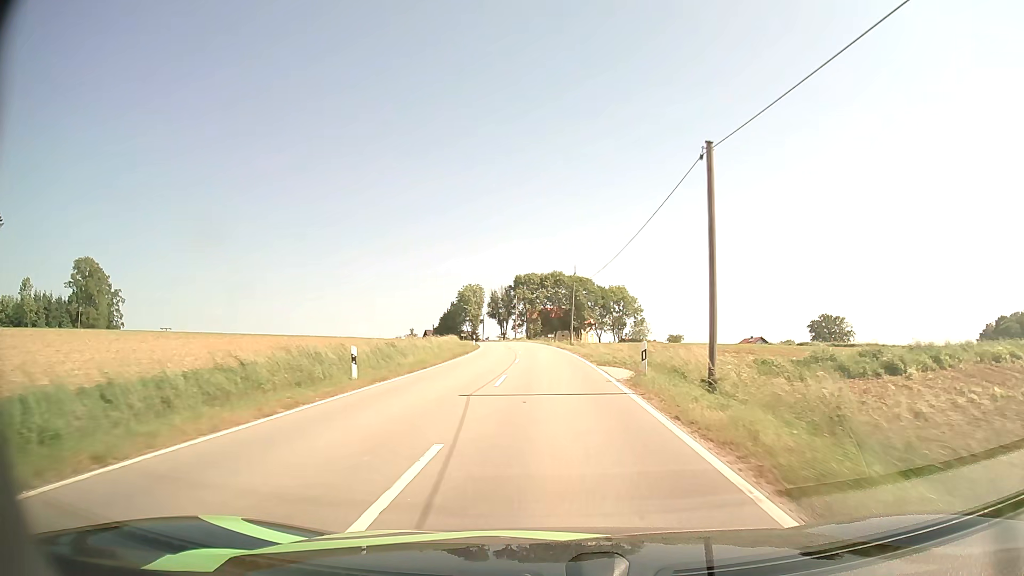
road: tertiary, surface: asphalt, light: Day
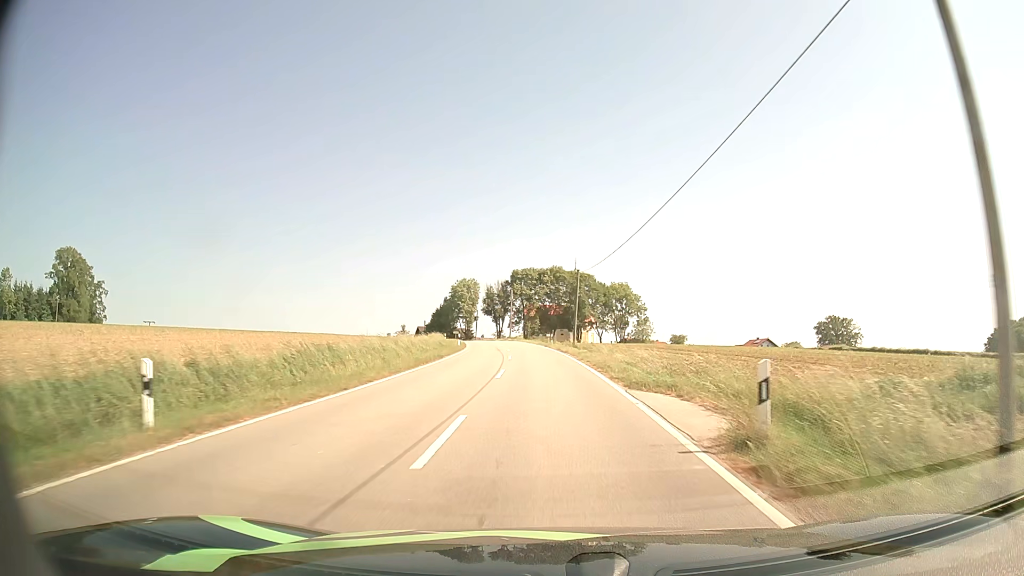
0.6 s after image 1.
(0.0, +9.5) m; 0°
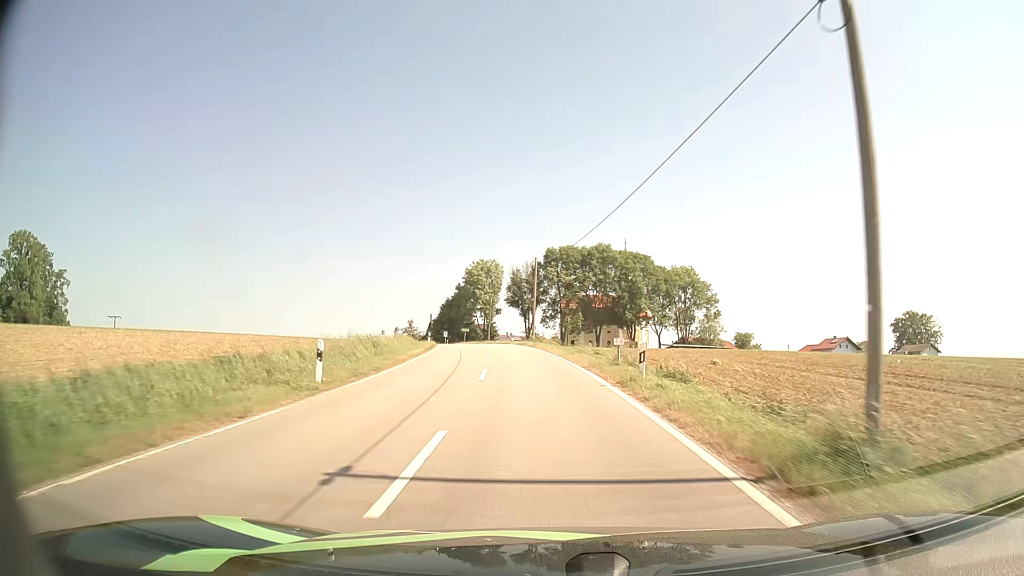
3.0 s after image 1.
(-0.9, +37.9) m; -3°
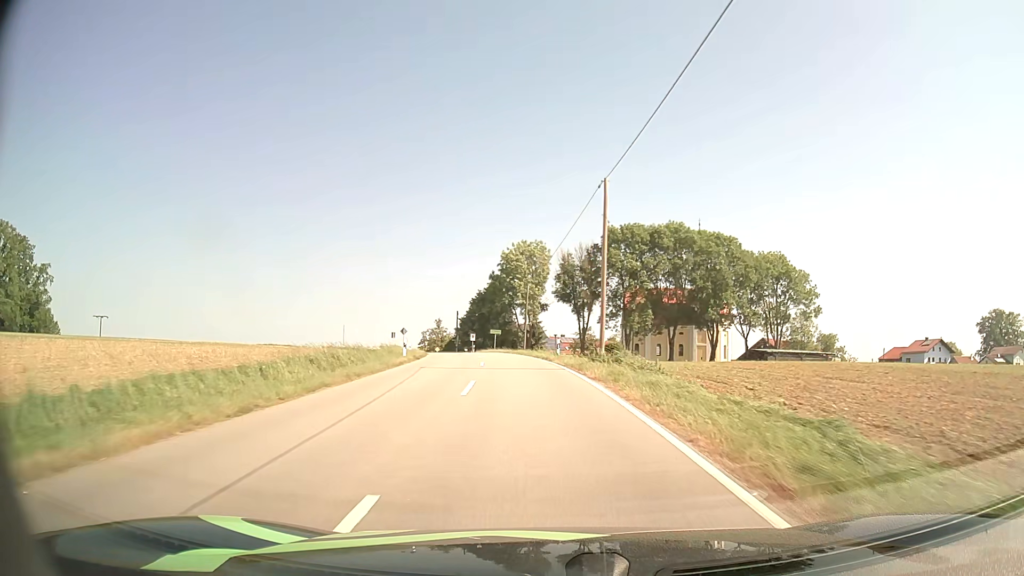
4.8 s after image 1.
(-1.0, +27.4) m; -4°
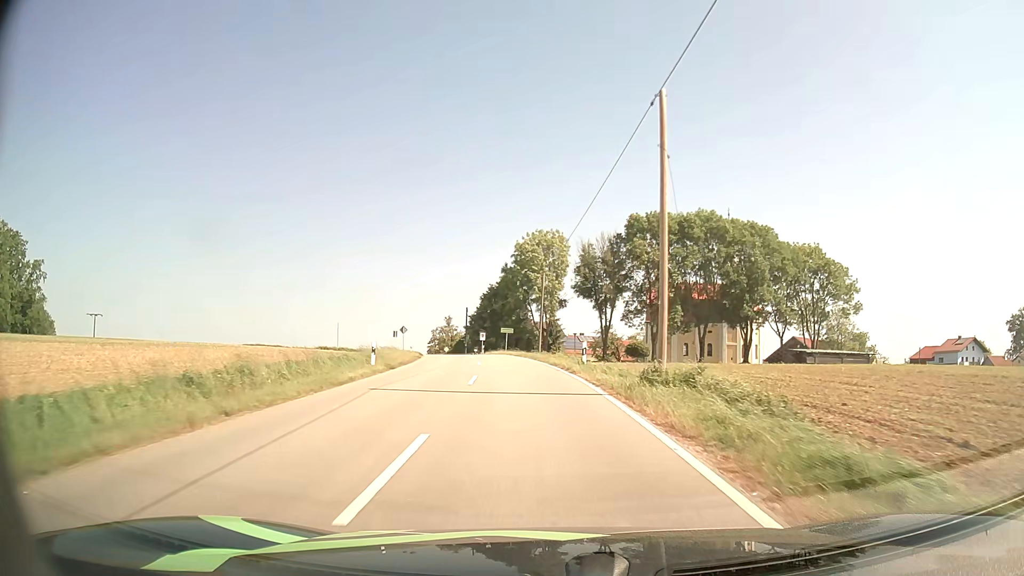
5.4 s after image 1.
(-0.1, +8.9) m; -2°
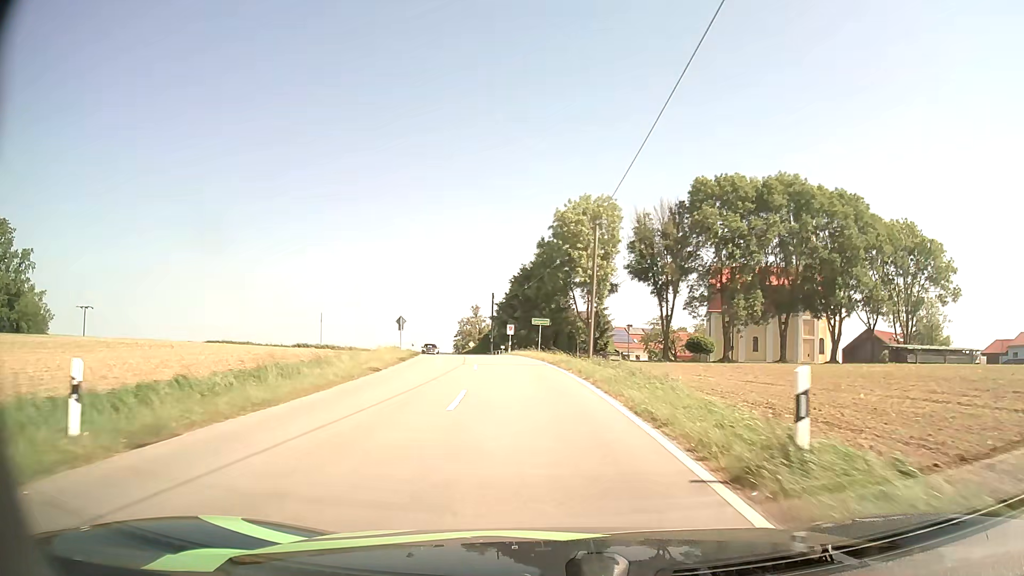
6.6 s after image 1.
(-0.5, +17.5) m; -3°
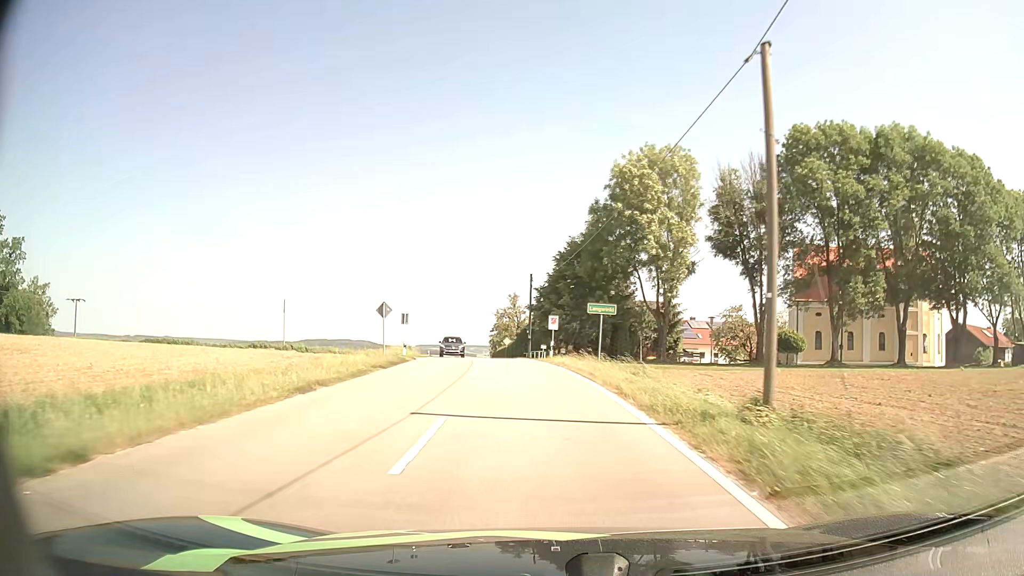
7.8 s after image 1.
(-0.7, +17.3) m; -4°
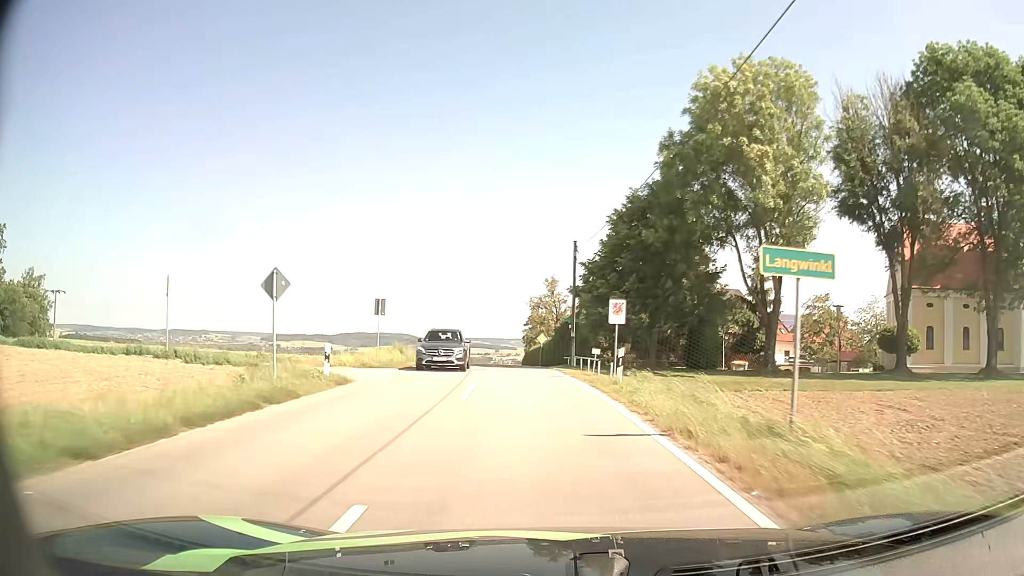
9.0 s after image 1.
(-0.5, +17.0) m; -3°
(0, +10) (-1, +20) (-1, +30) (-2, +40) (-3, +50) (-4, +60) (-5, +70) (-6, +80) (-6, +90) (-6, +100) m
